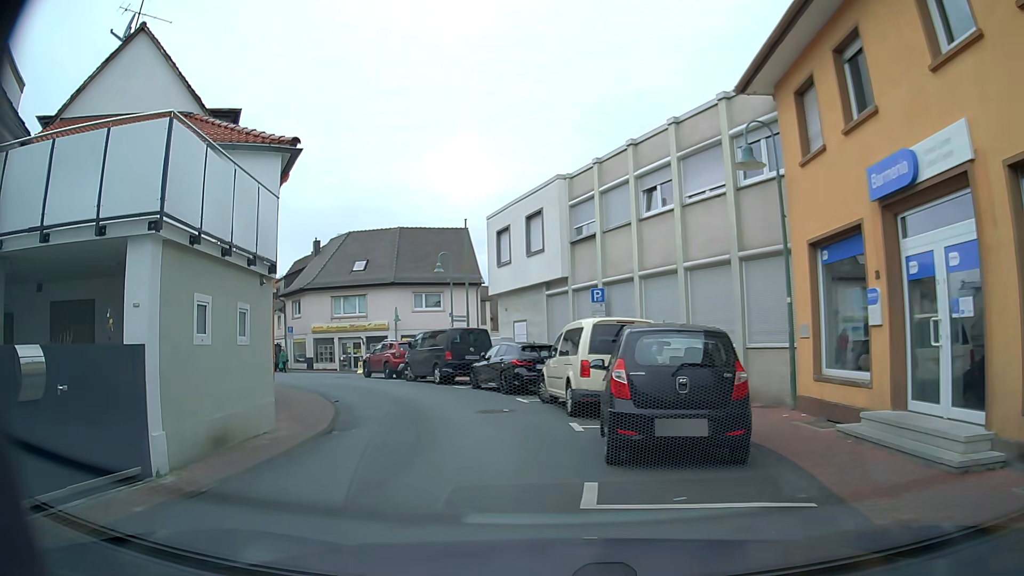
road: residential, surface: asphalt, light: Day
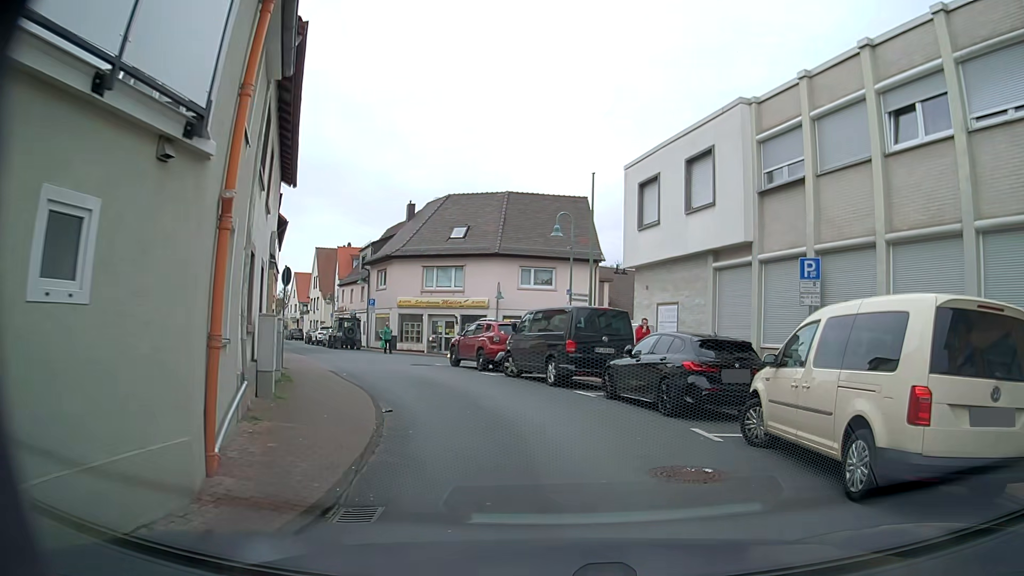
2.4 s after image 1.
(-1.1, +7.3) m; -7°
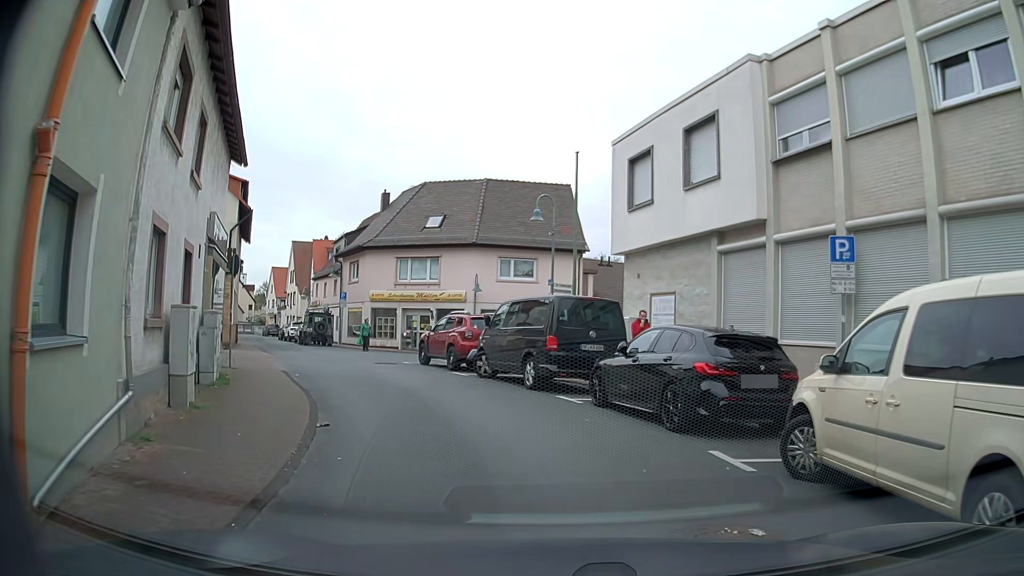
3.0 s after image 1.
(0.0, +2.4) m; +1°
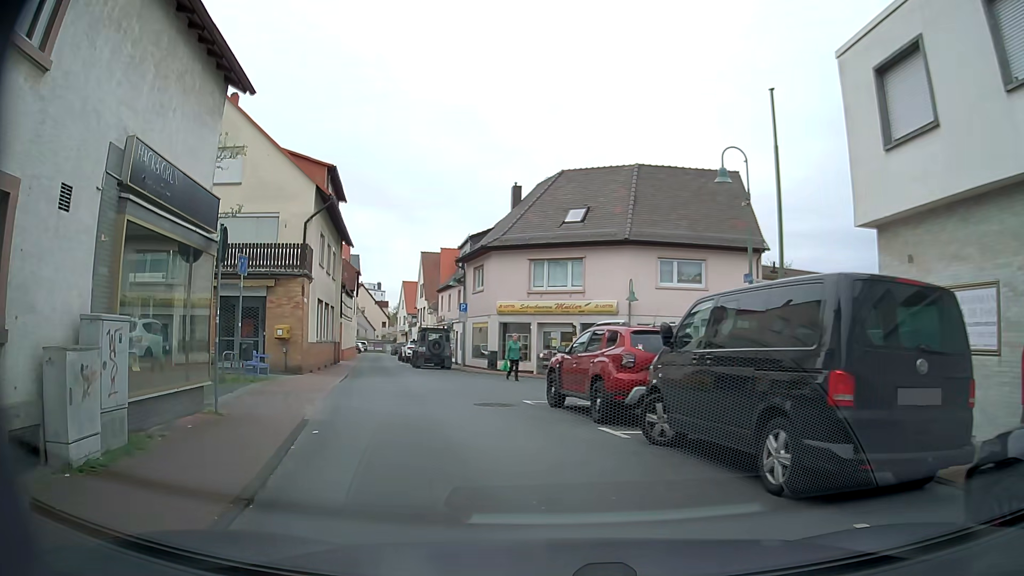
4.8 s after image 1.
(-0.6, +8.0) m; -13°
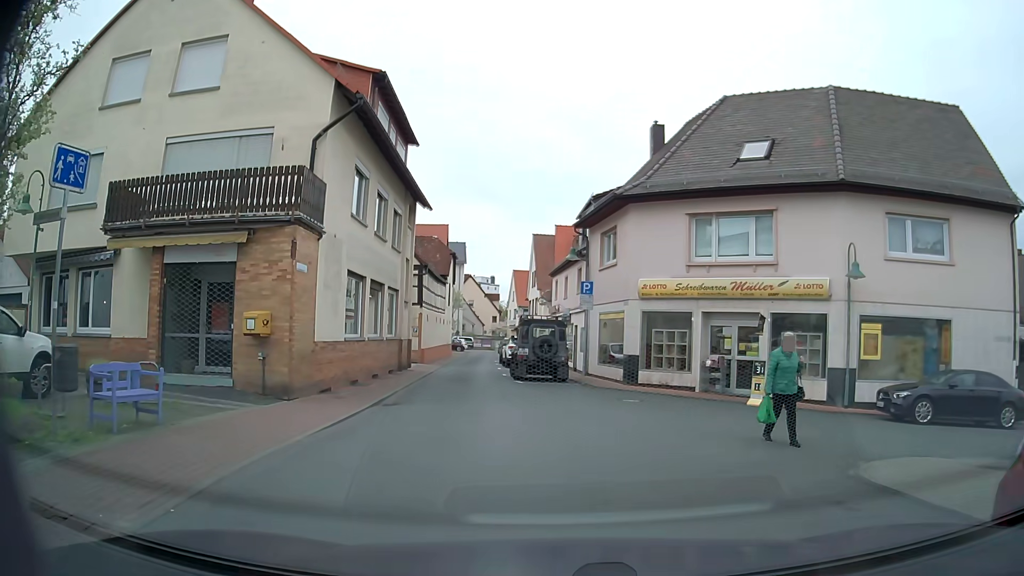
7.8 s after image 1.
(-0.9, +11.1) m; -8°
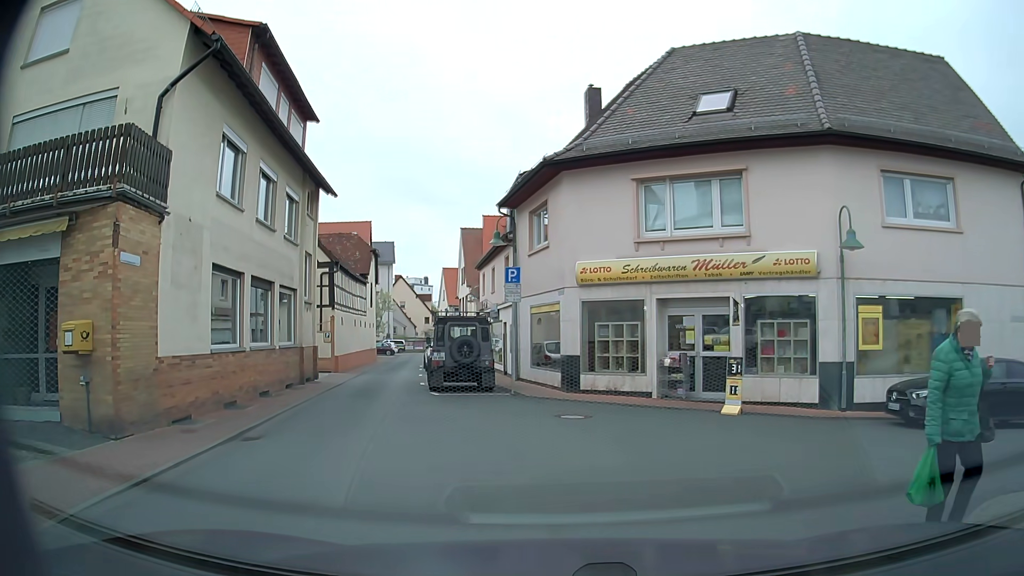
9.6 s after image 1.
(+0.2, +3.8) m; +6°
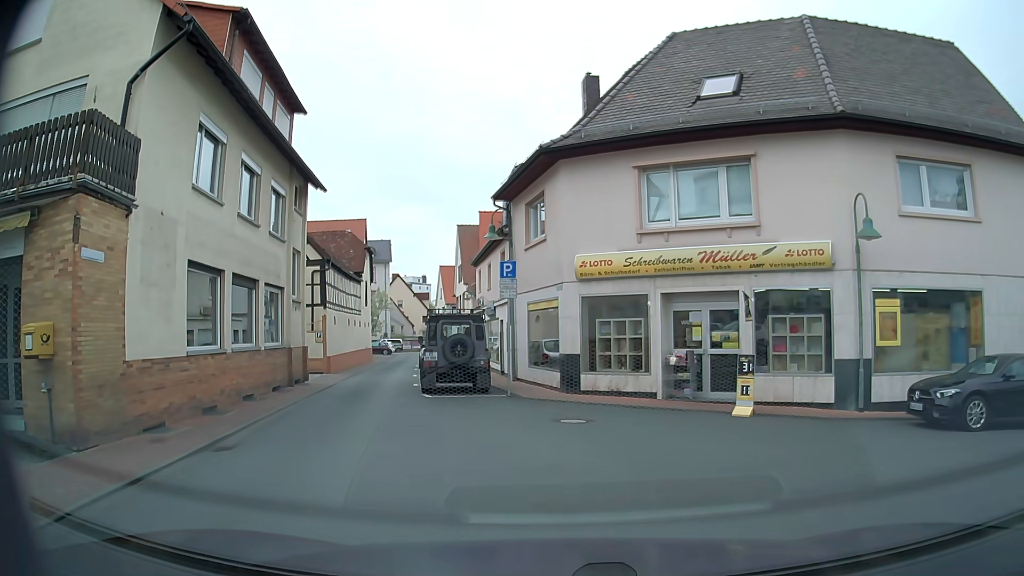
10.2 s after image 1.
(0.0, +0.9) m; -1°
